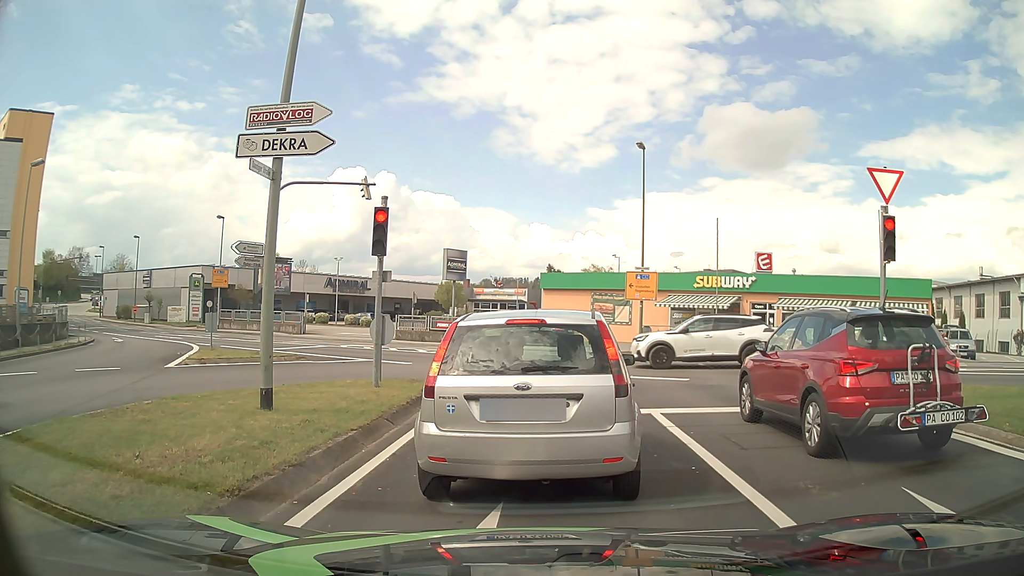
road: tertiary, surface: asphalt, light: Day
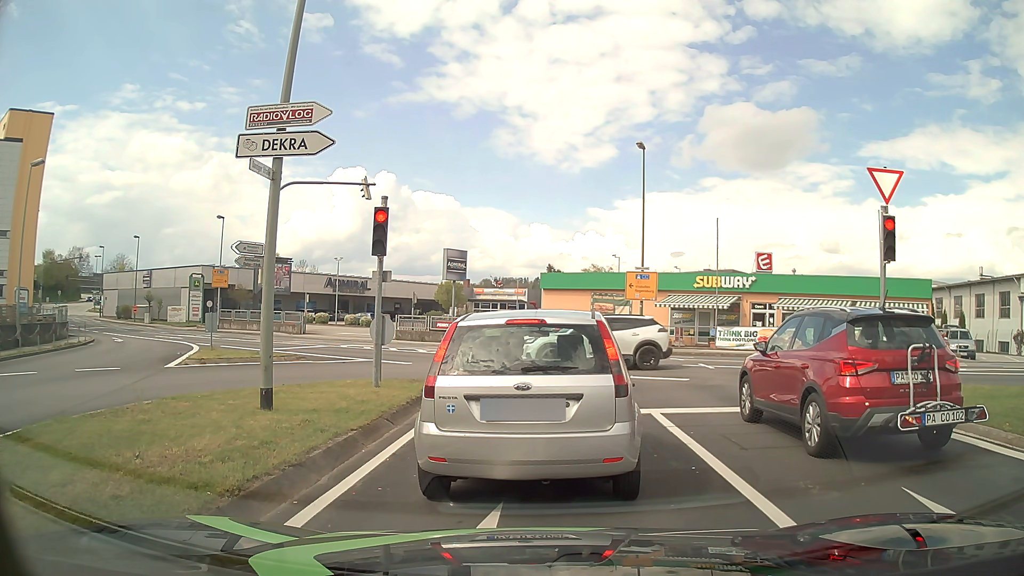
(0.0, 0.0) m; 0°
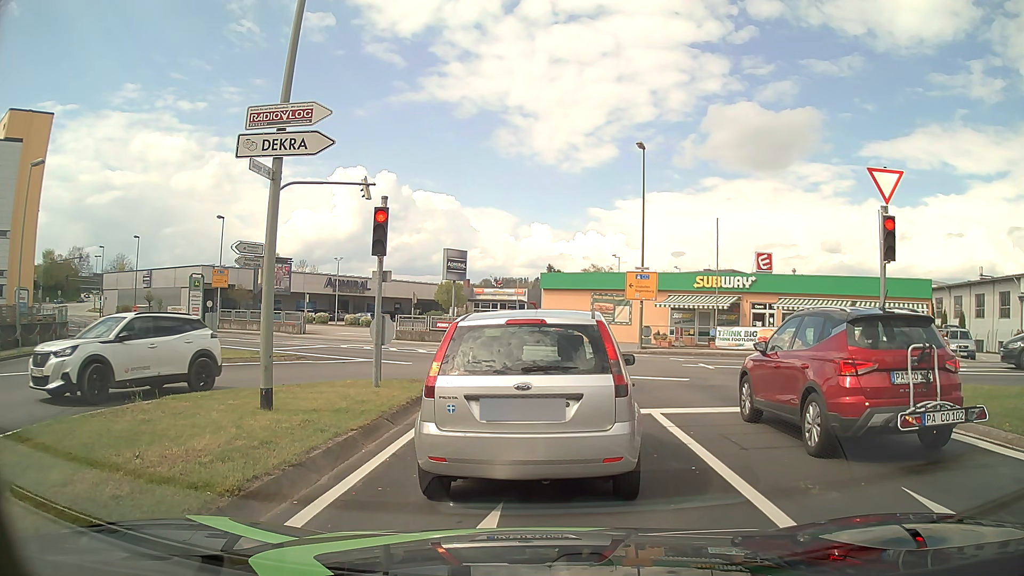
(0.0, 0.0) m; 0°
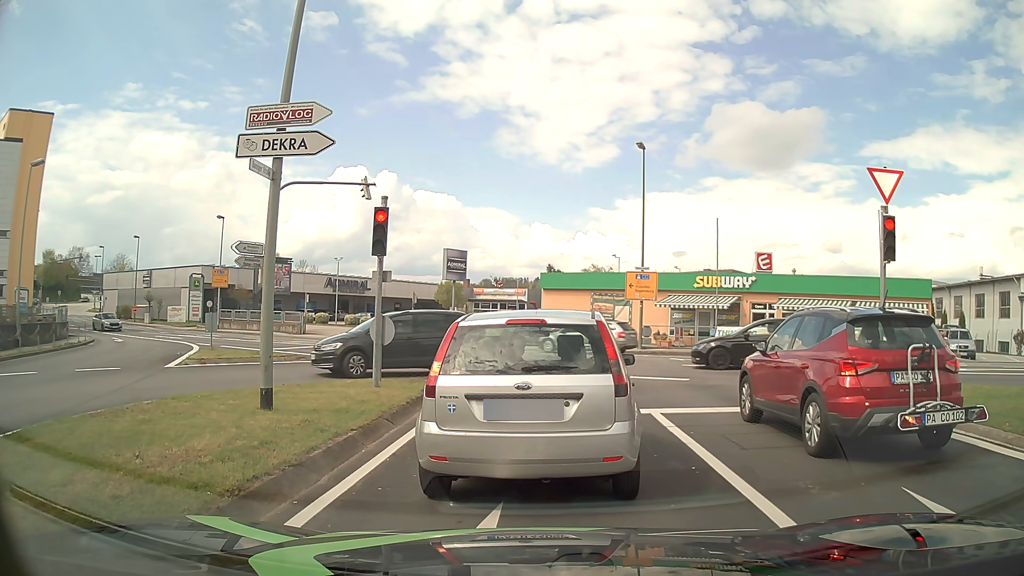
(0.0, 0.0) m; 0°
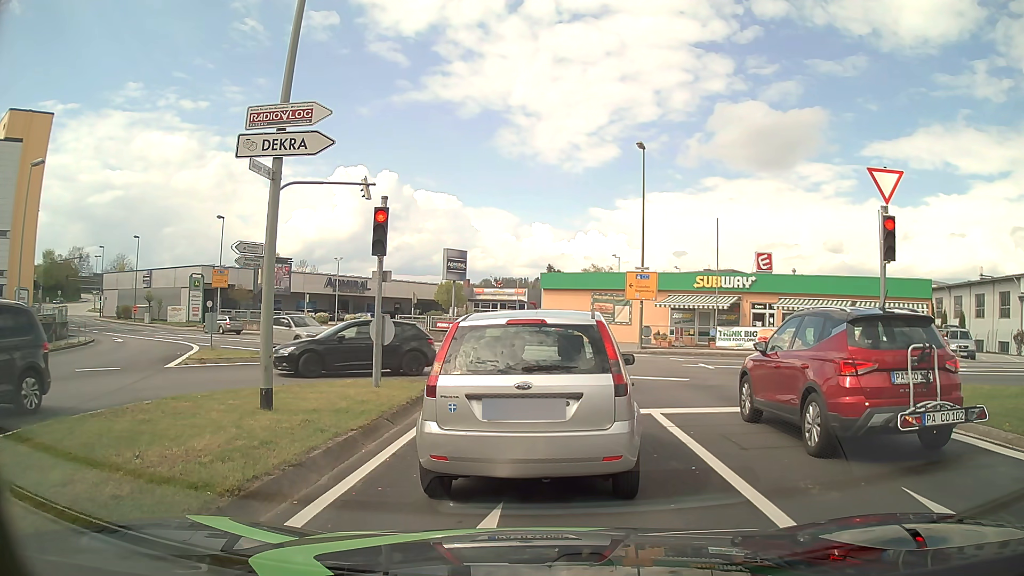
(0.0, 0.0) m; 0°
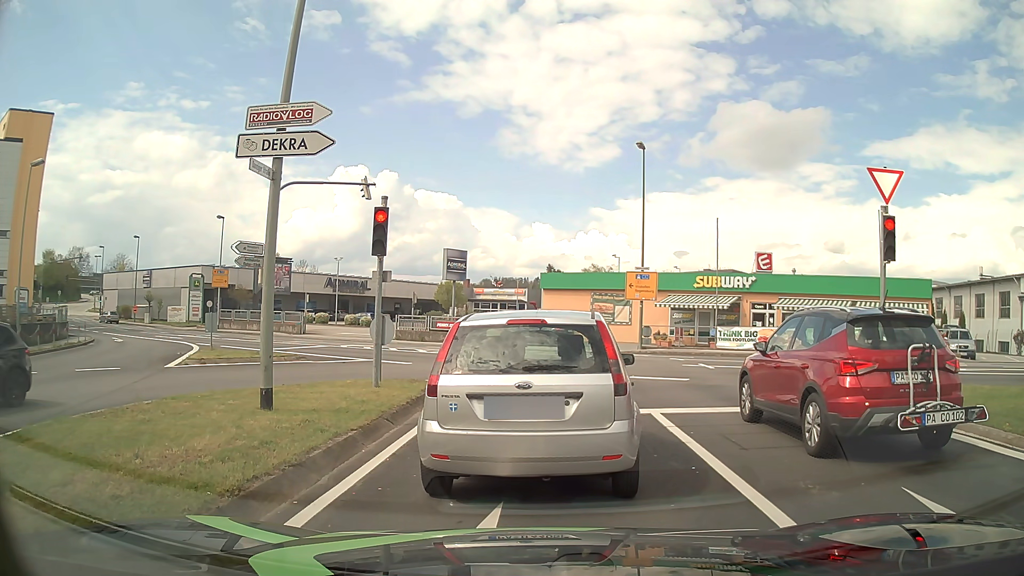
(0.0, 0.0) m; 0°
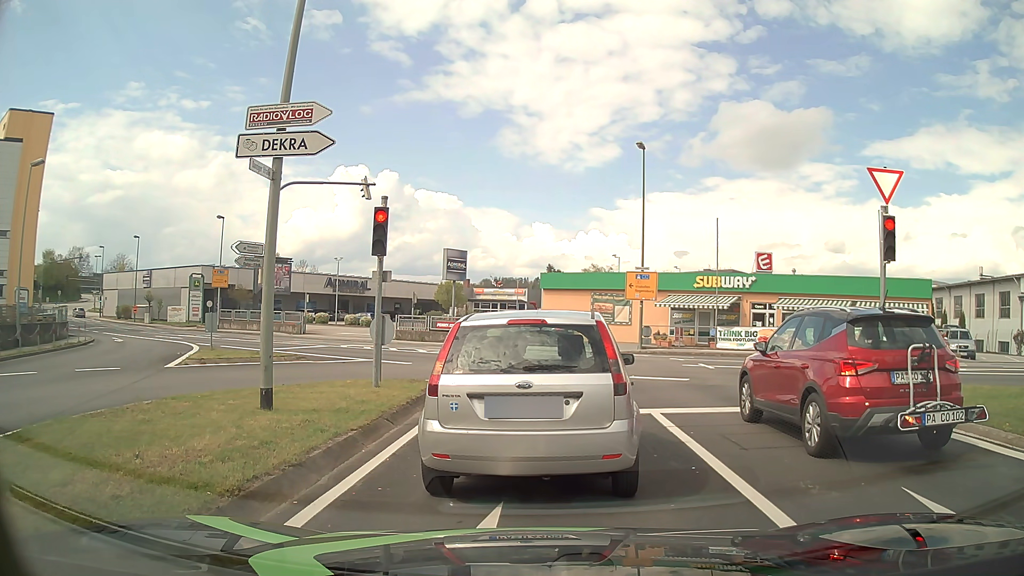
(0.0, 0.0) m; 0°
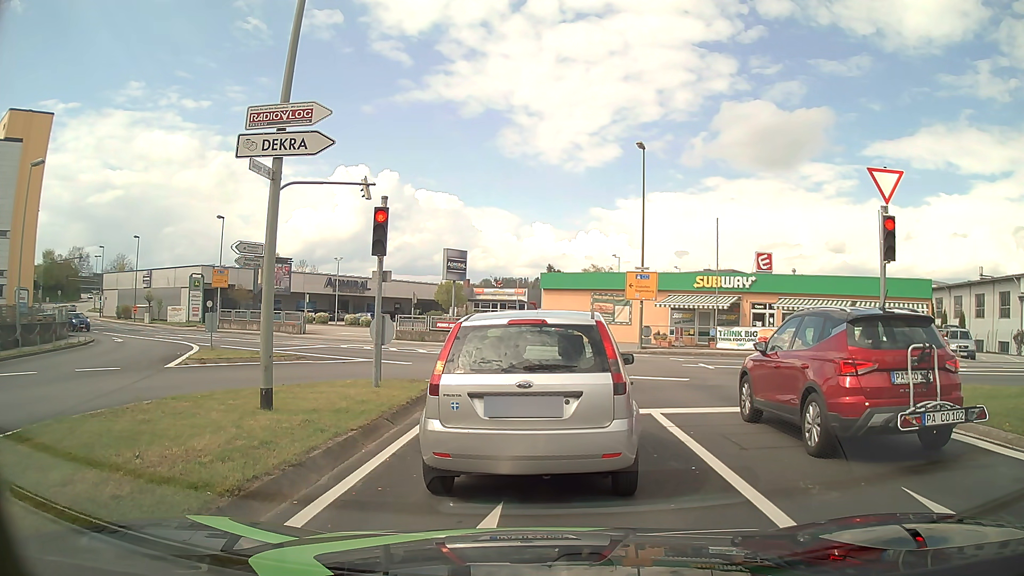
(0.0, 0.0) m; 0°
